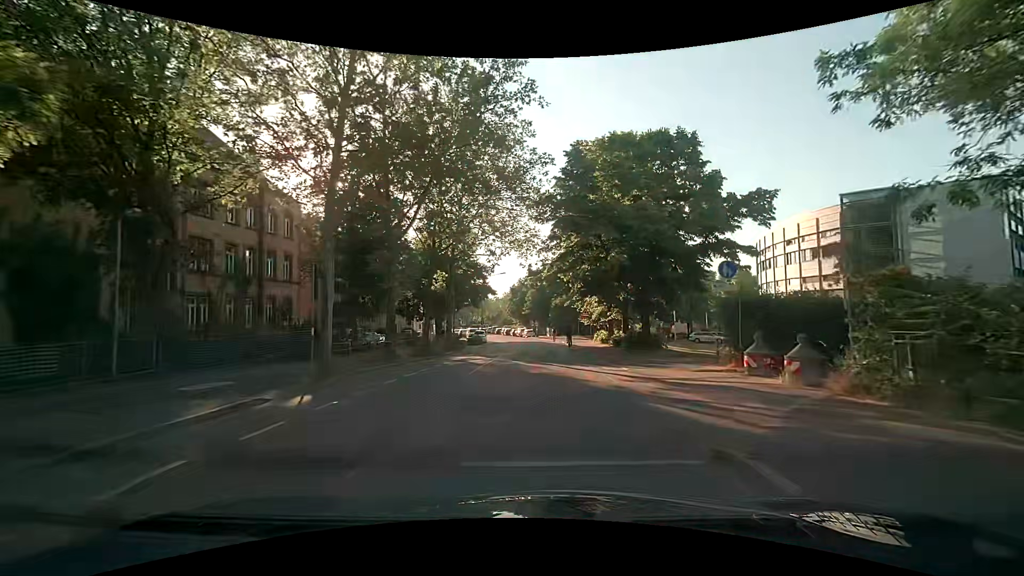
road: tertiary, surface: asphalt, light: Day
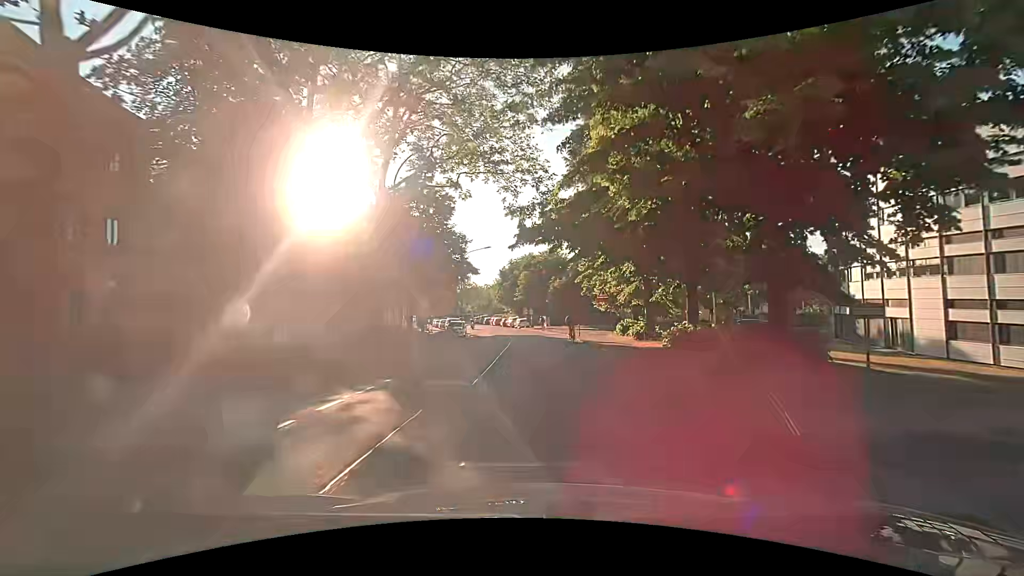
(0.0, +16.0) m; +2°
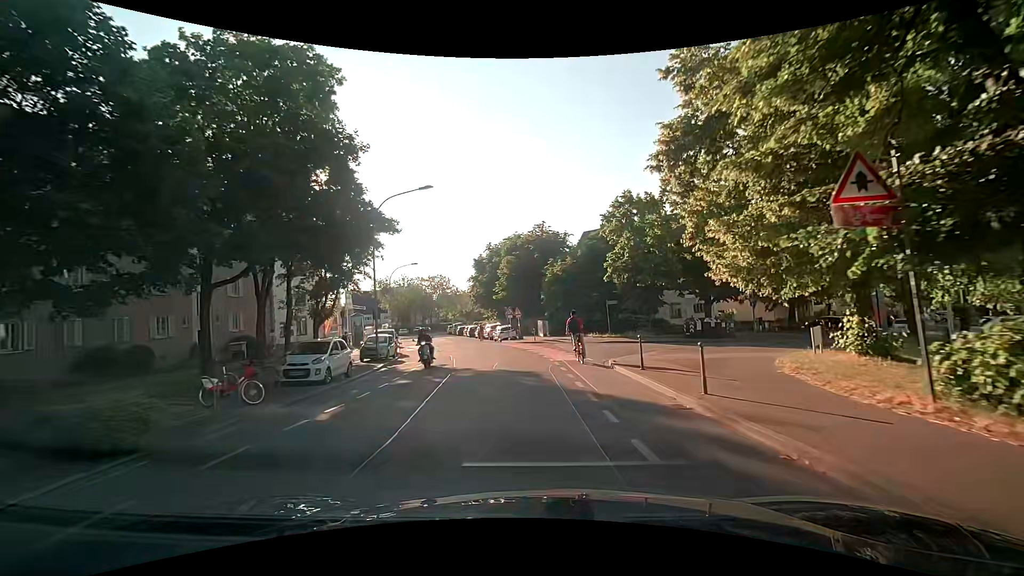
(0.0, +28.4) m; 0°
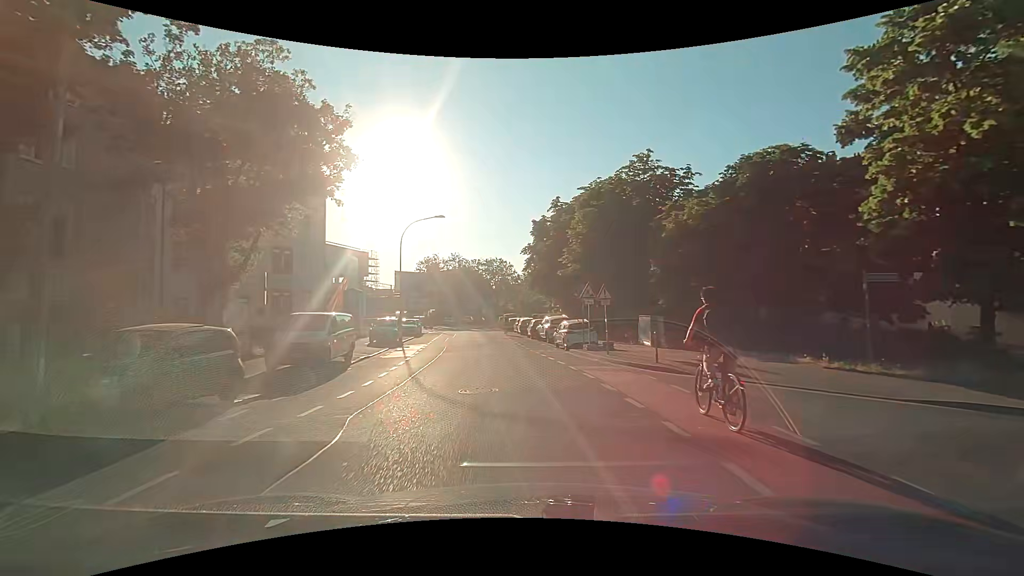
(-1.4, +22.7) m; -7°
